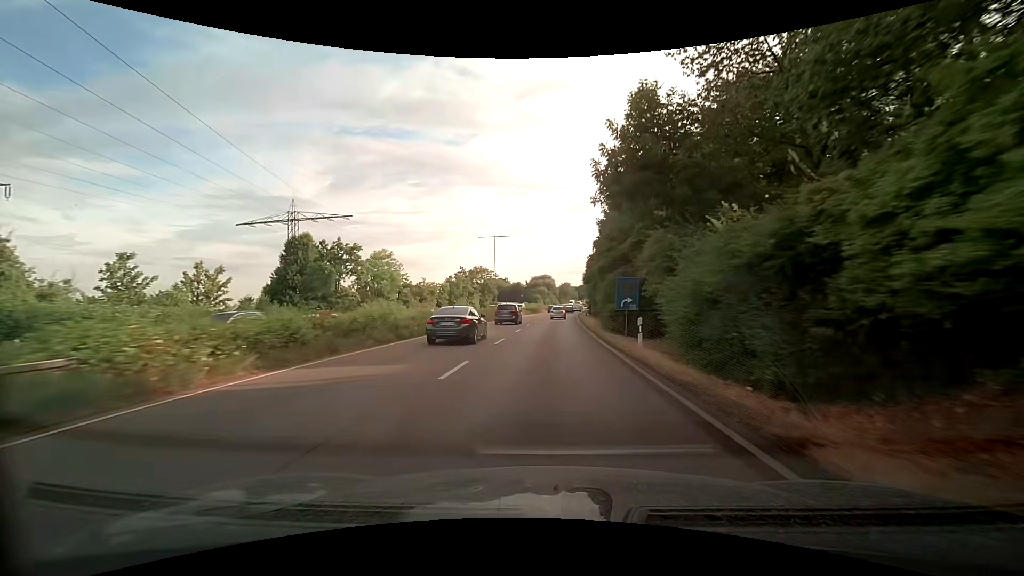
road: trunk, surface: asphalt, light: Day
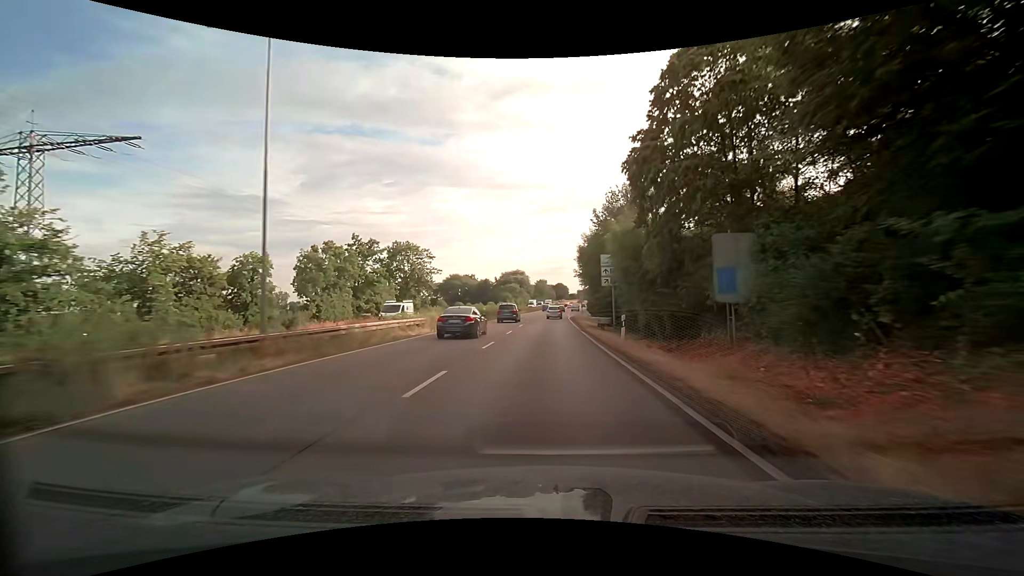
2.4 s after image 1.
(+1.5, +46.7) m; +3°
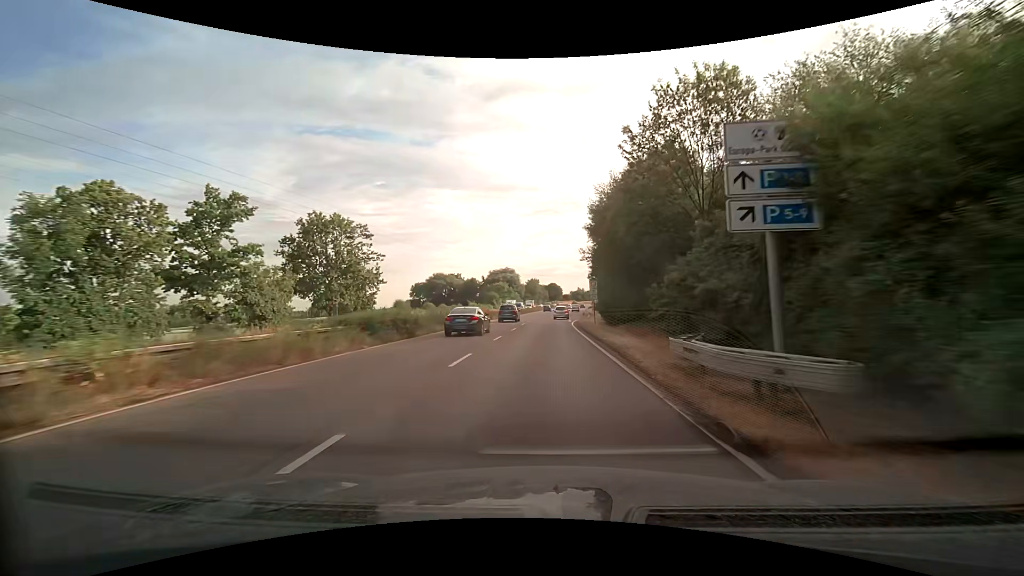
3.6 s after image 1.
(+0.2, +23.3) m; +1°
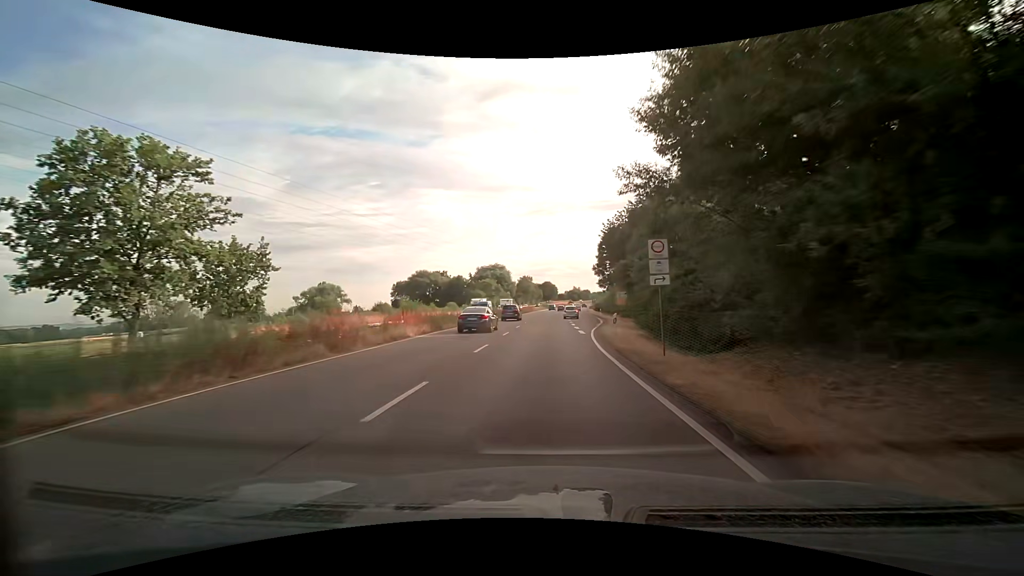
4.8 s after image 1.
(+0.2, +23.3) m; 0°
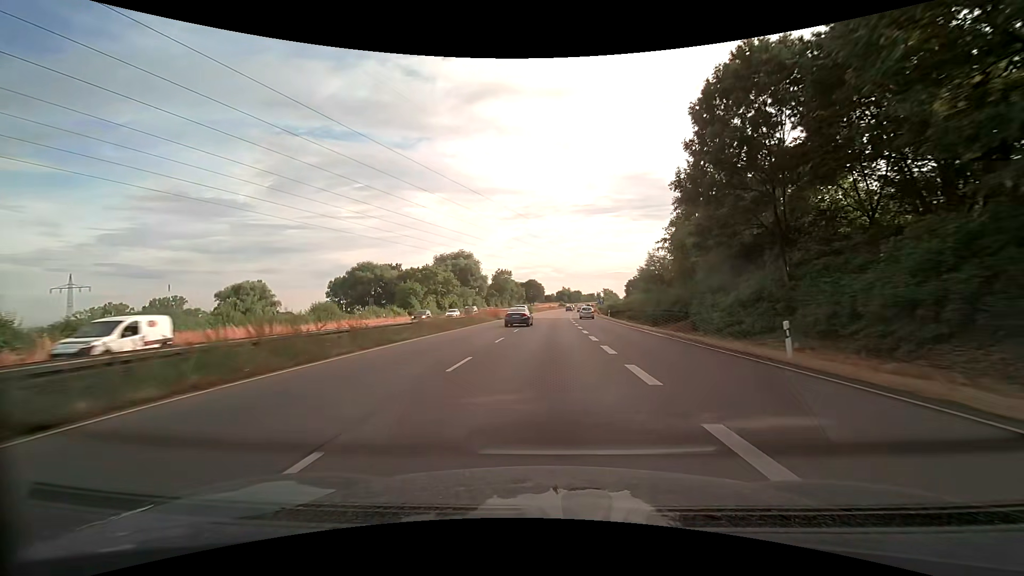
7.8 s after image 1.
(+1.1, +58.6) m; +2°
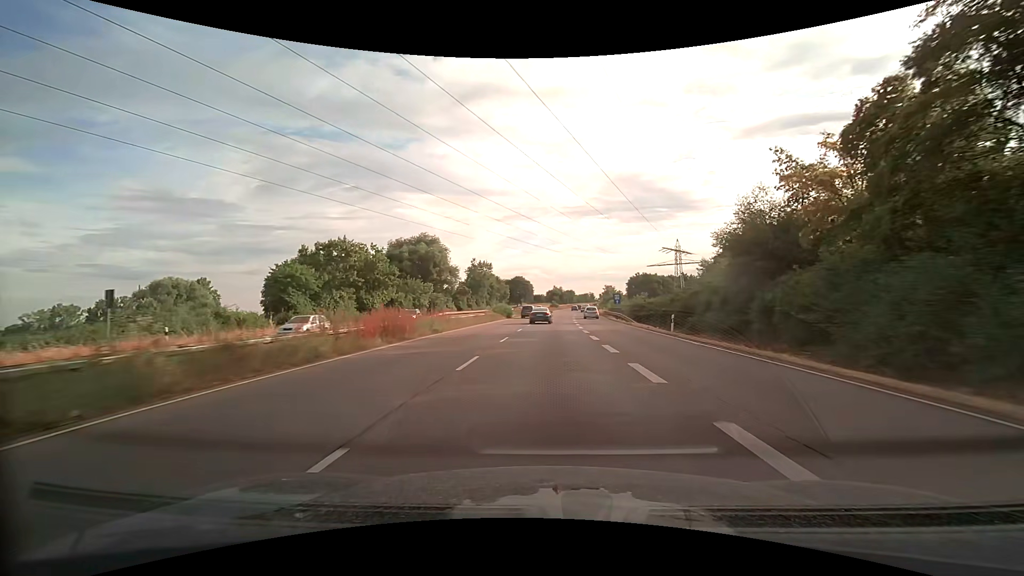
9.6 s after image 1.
(+0.3, +36.0) m; +1°
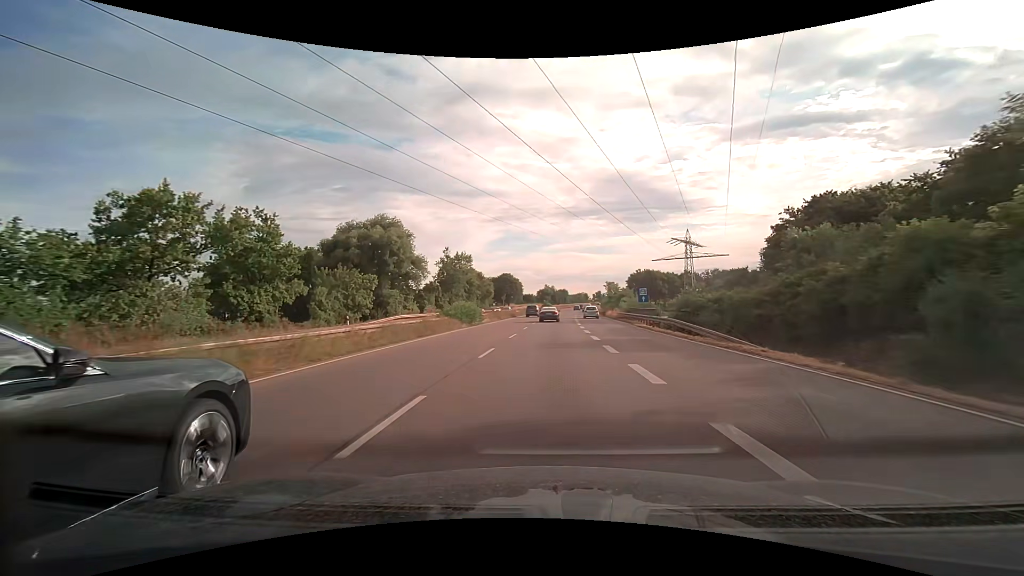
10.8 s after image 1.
(+0.2, +24.2) m; +1°
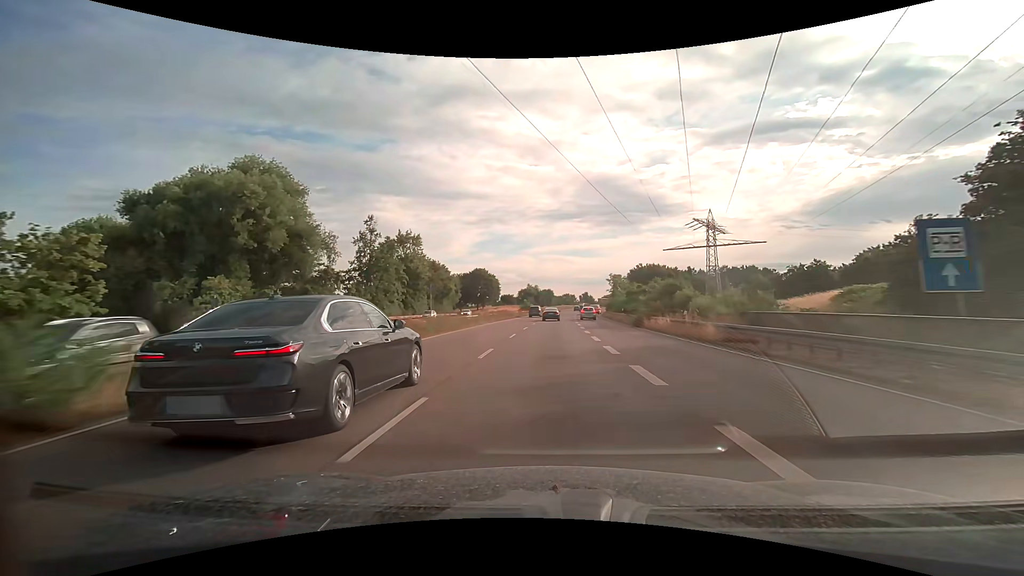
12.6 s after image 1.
(+0.6, +36.2) m; +2°
(0, +10) (0, +20) (0, +30) (+1, +40) (+1, +50) (+2, +60) (+2, +70) (+3, +80) (+3, +90) (+4, +100) m
